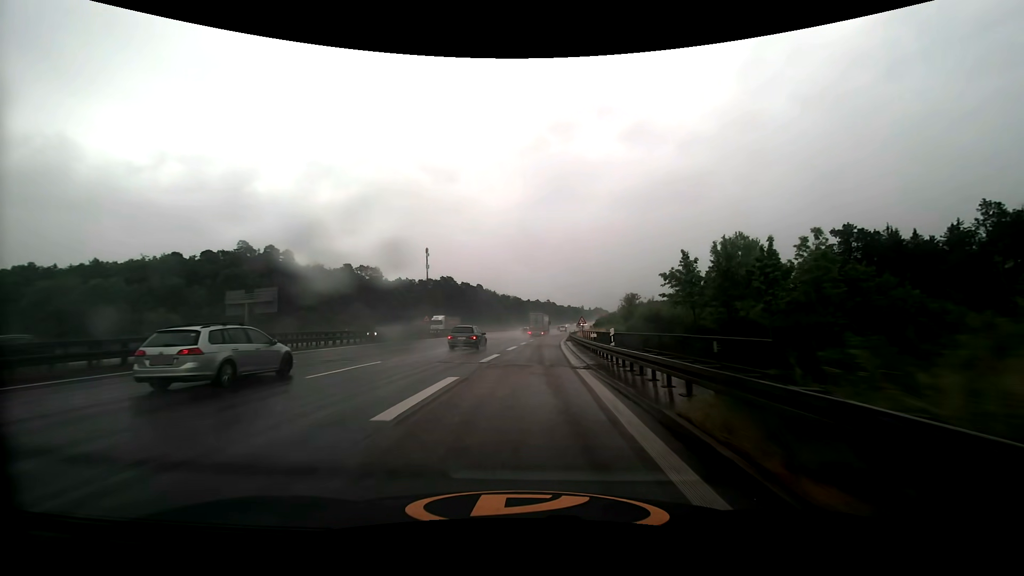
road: motorway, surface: asphalt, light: Day
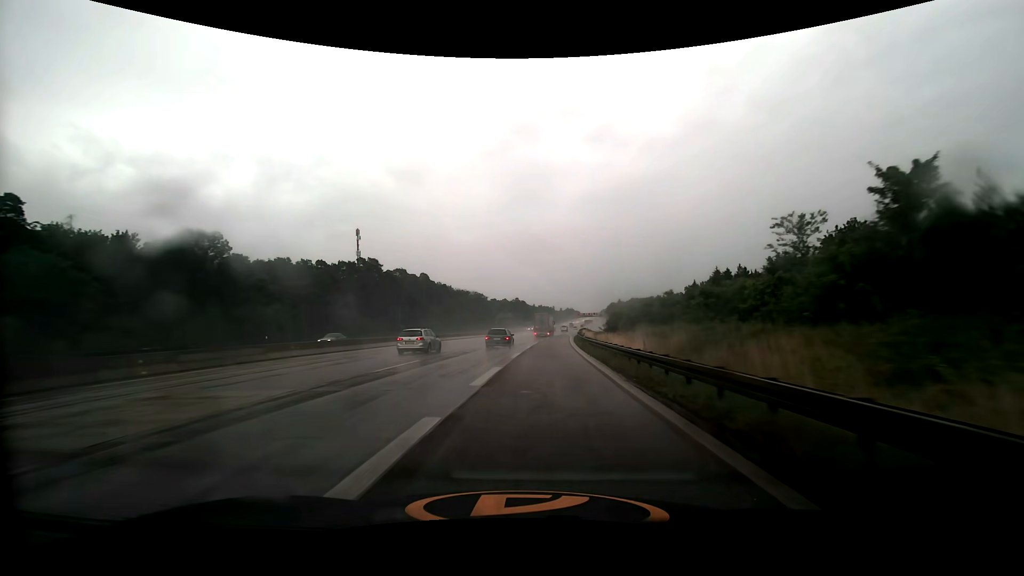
(+3.1, +68.0) m; +4°
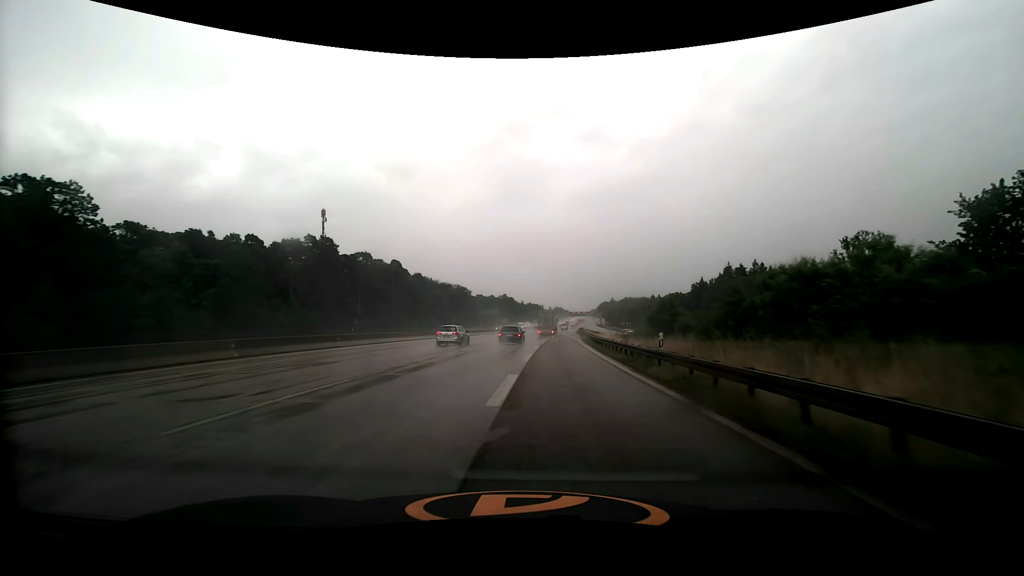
(+0.2, +27.4) m; +1°
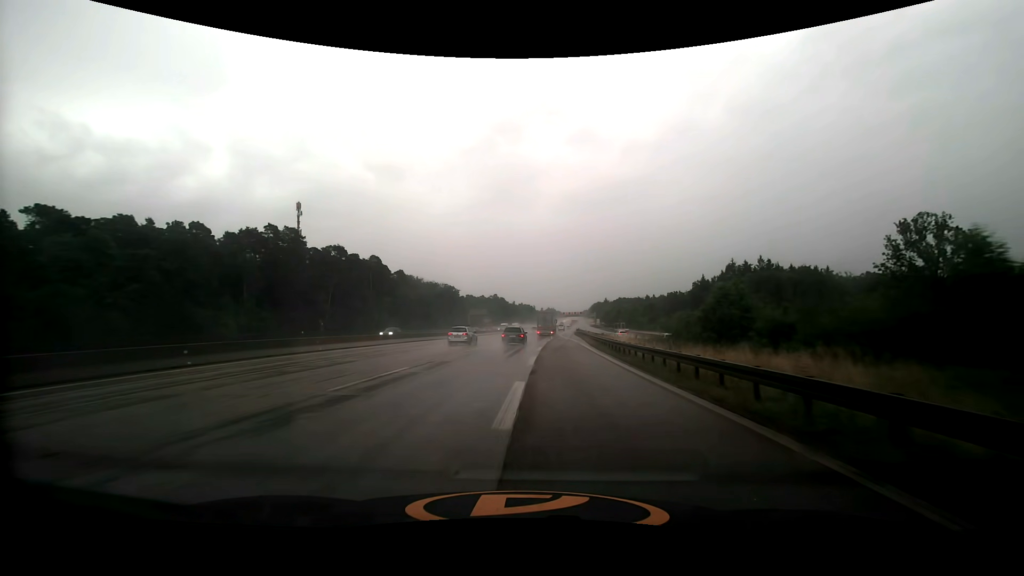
(+0.2, +13.6) m; +1°
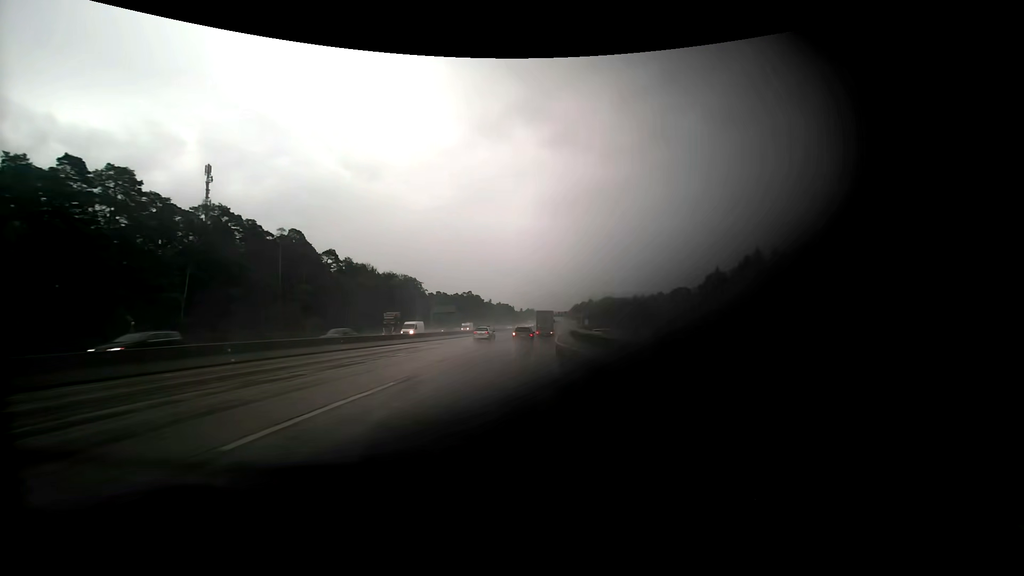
(+0.8, +40.3) m; +2°
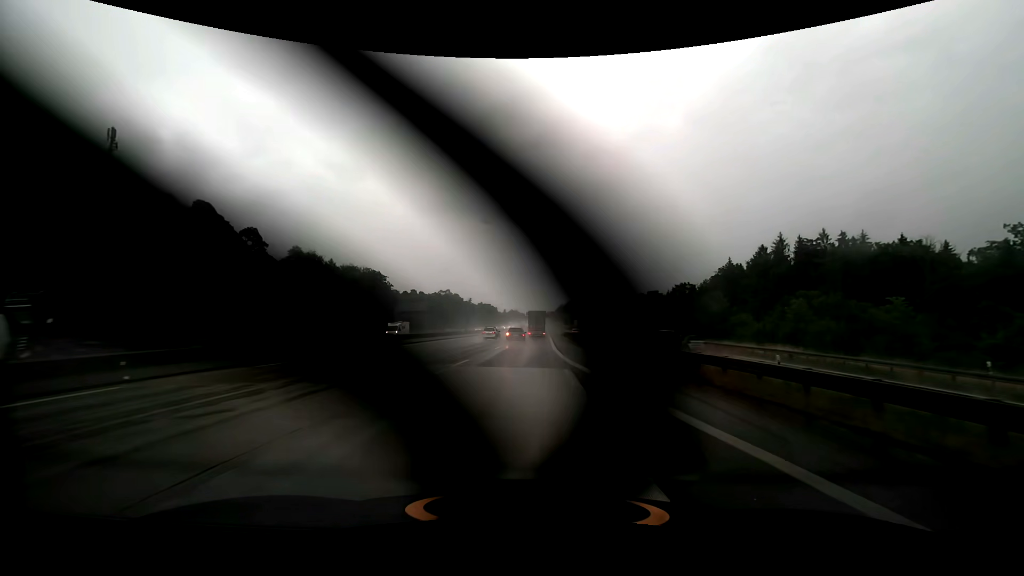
(+0.5, +26.3) m; +2°
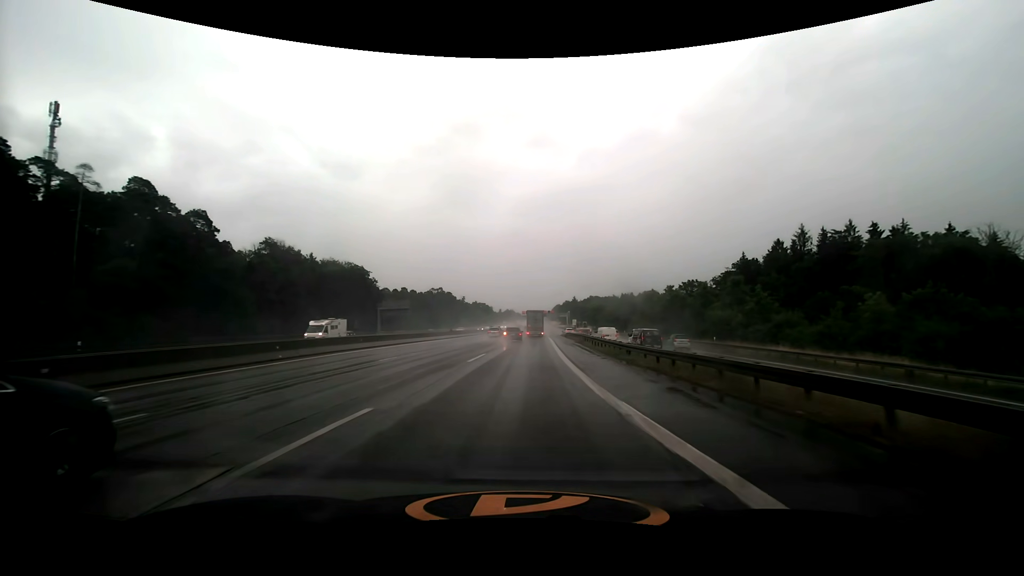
(+0.1, +12.9) m; 0°
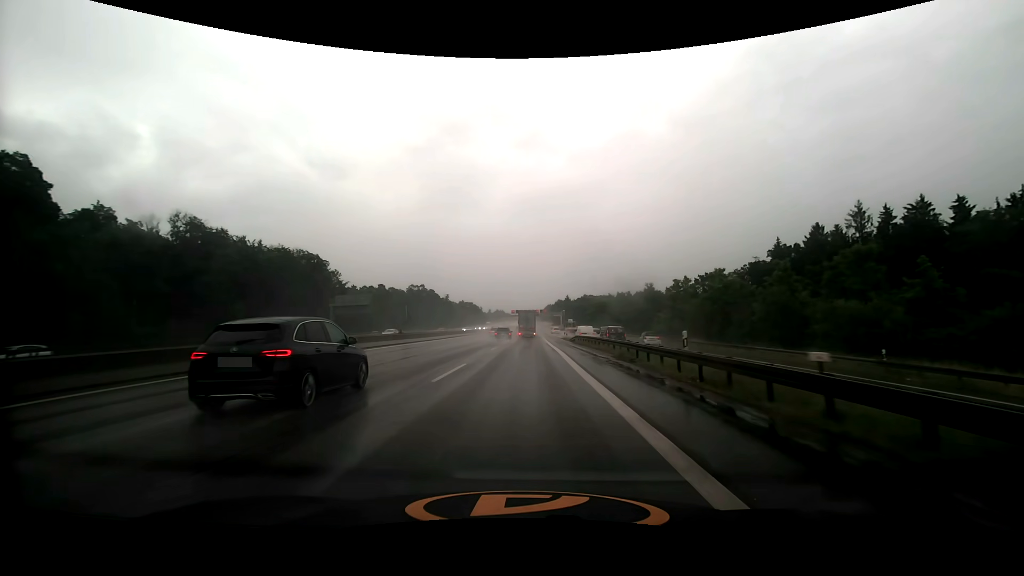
(+0.3, +25.6) m; +1°
(0, +10) (0, +20) (0, +30) (0, +40) (0, +50) (0, +60) (0, +70) (0, +80) (+1, +90) (+1, +100) m
